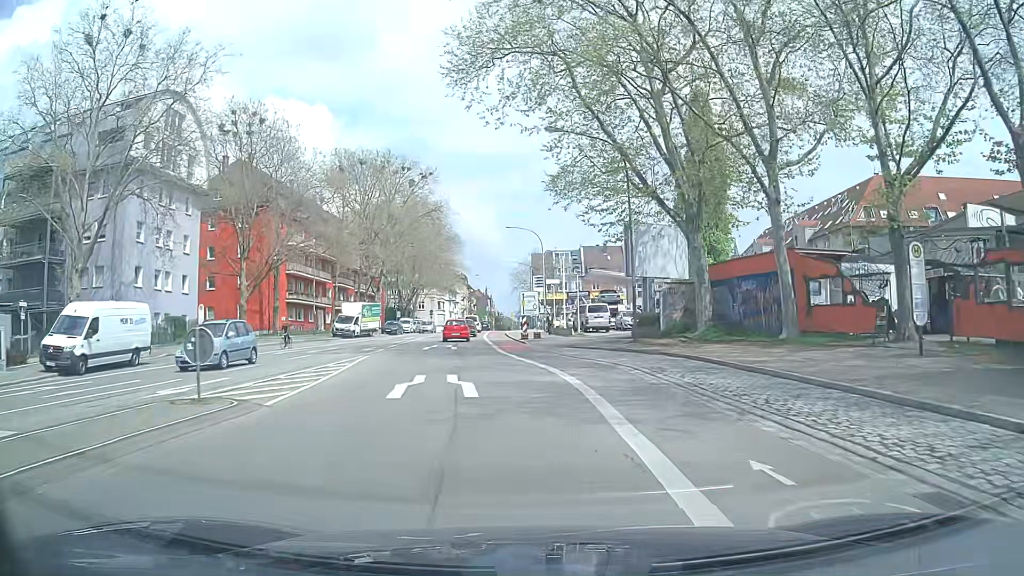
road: secondary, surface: asphalt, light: Day
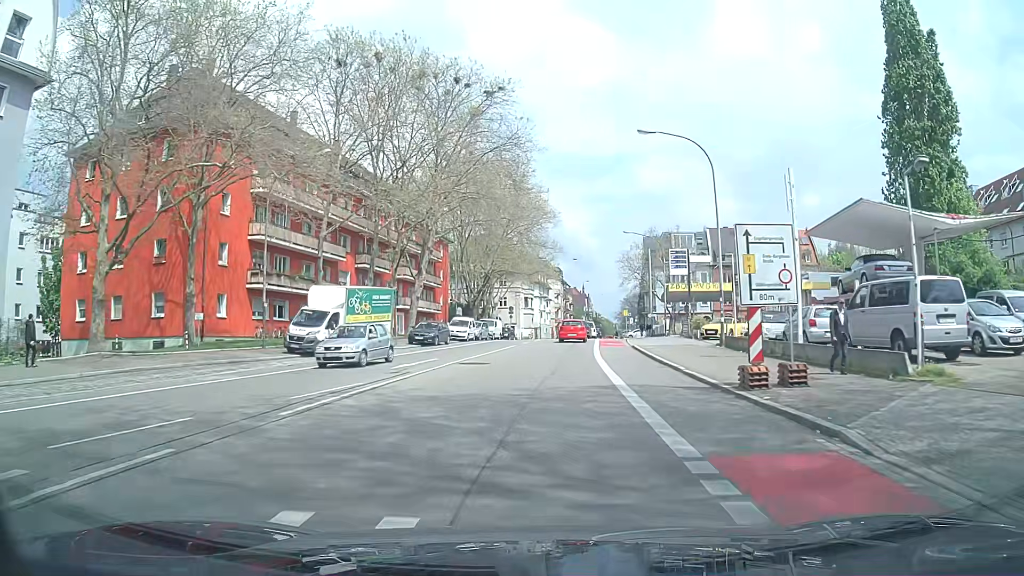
(-2.9, +32.1) m; -9°
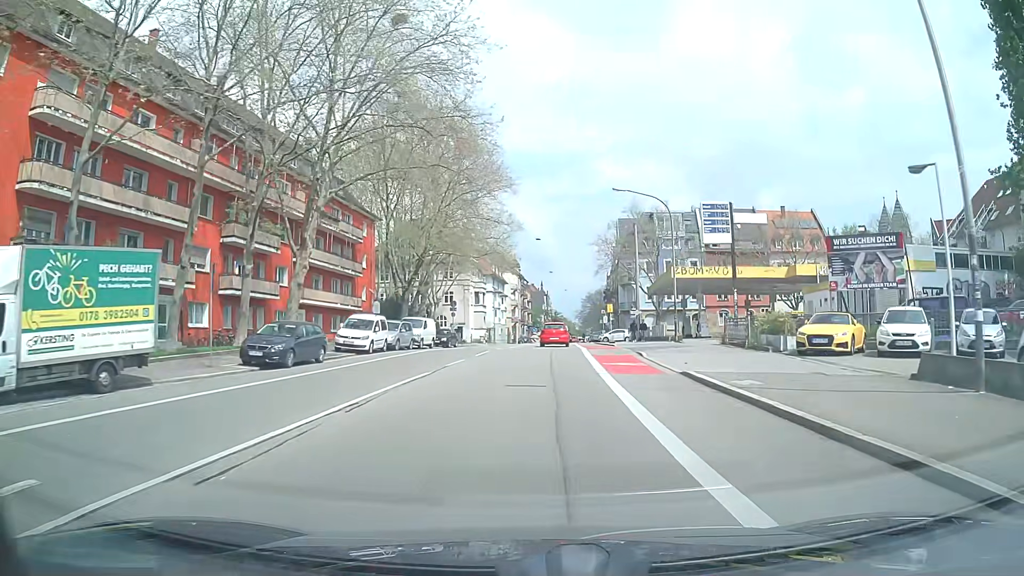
(+0.6, +19.9) m; +4°
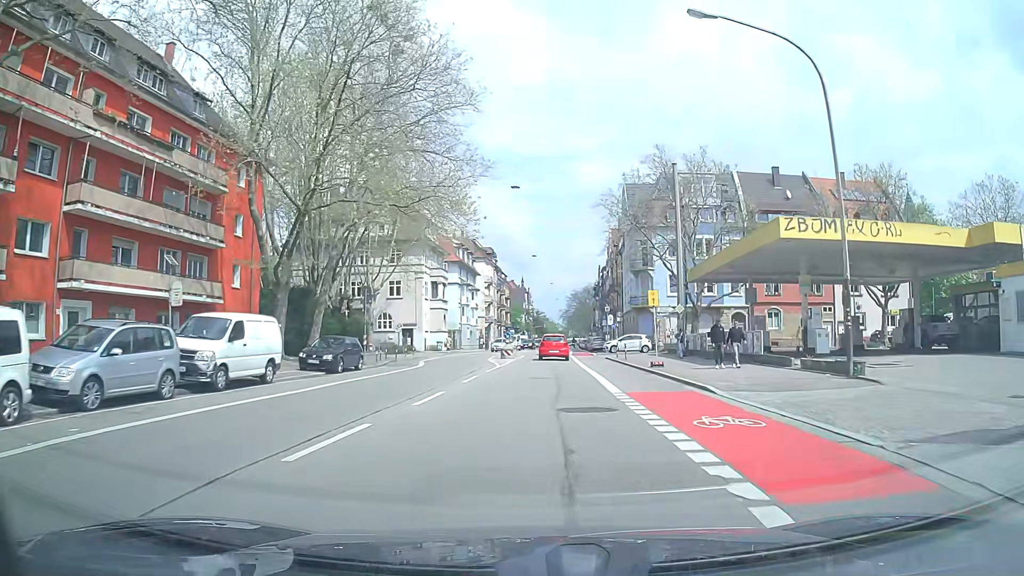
(+0.5, +25.6) m; +2°
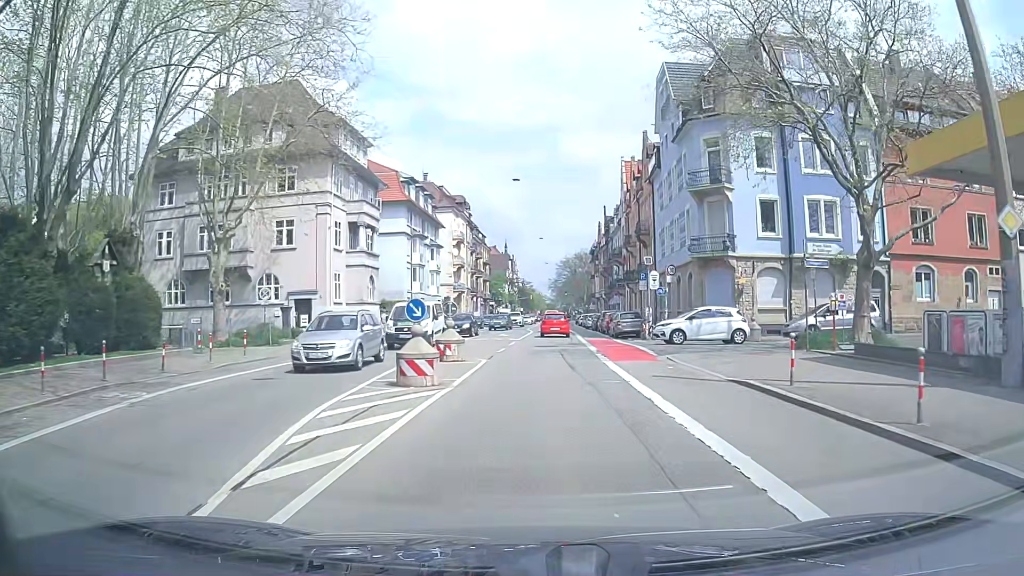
(+0.1, +28.5) m; 0°
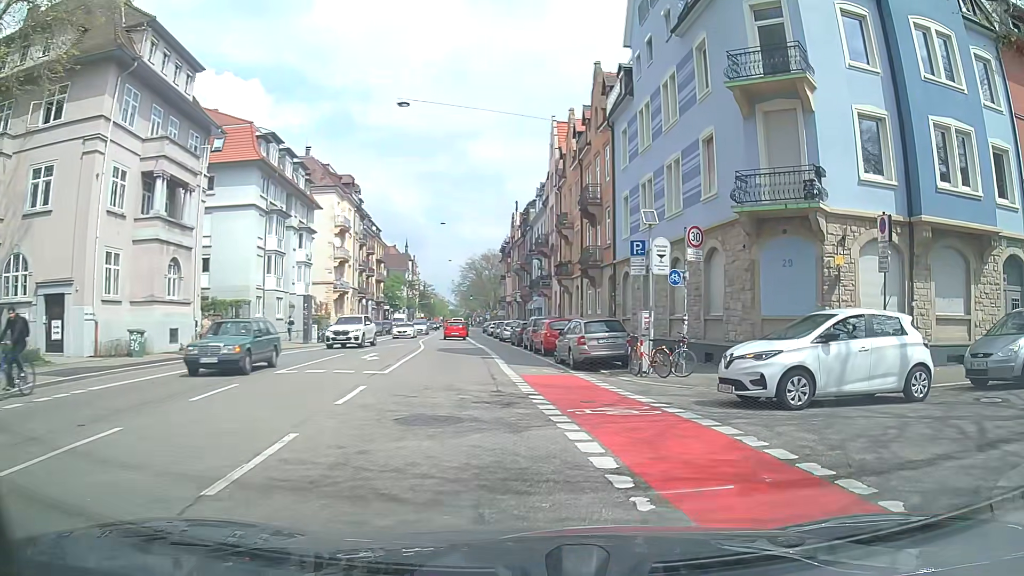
(+0.5, +17.5) m; +9°
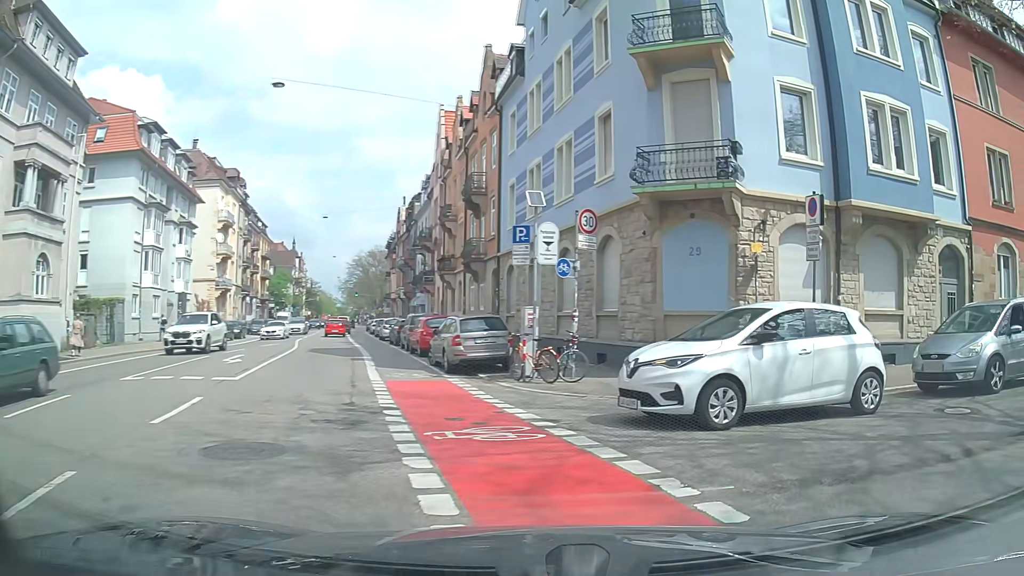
(+0.1, +2.2) m; +8°
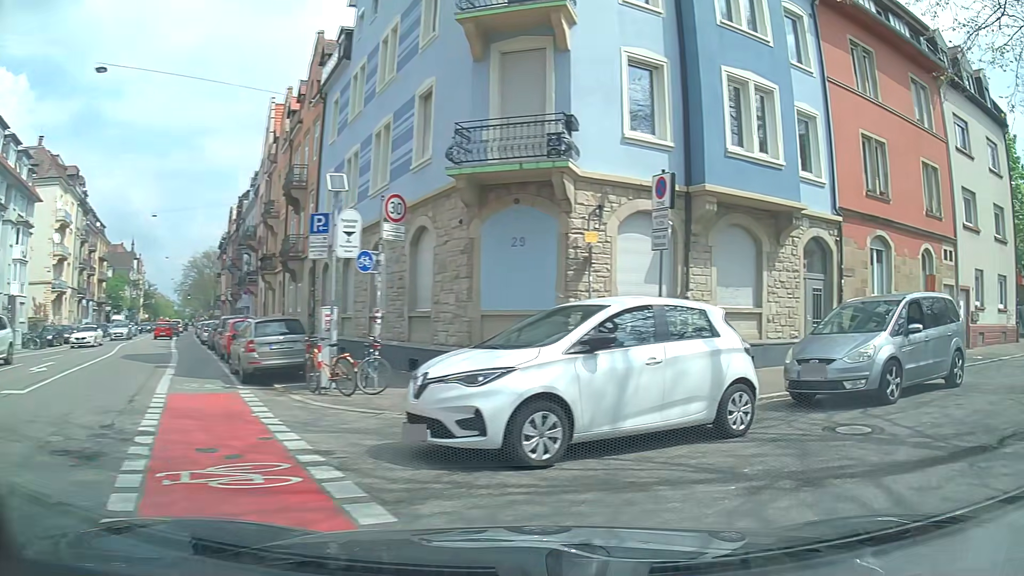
(+0.3, +2.0) m; +15°
